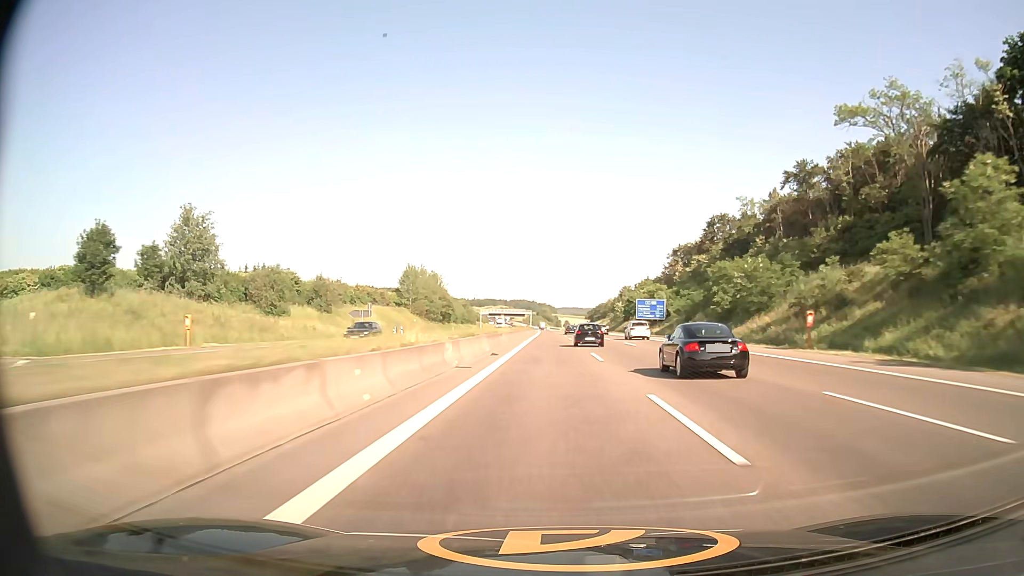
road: motorway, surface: asphalt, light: Day
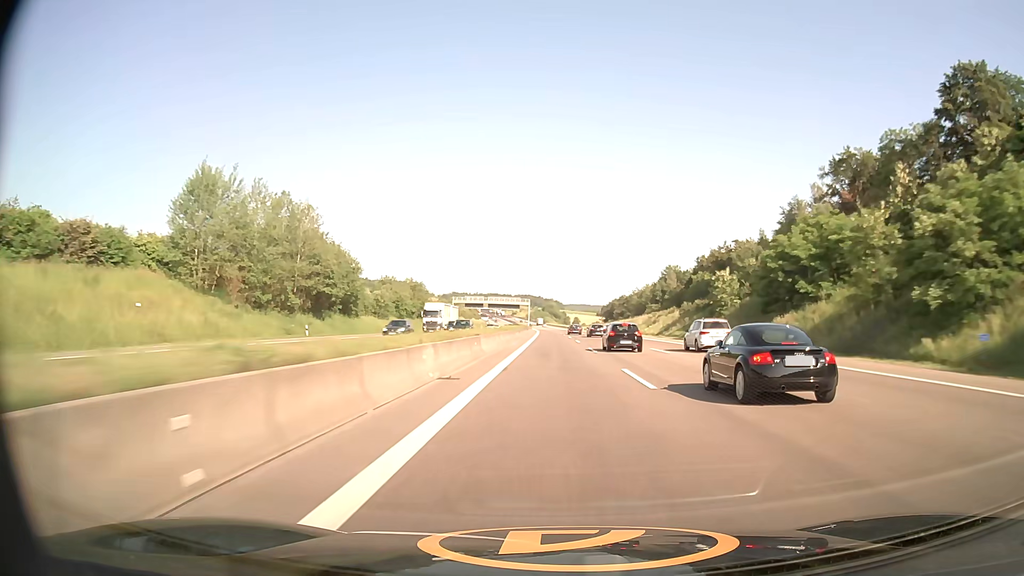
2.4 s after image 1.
(-0.5, +100.7) m; -1°
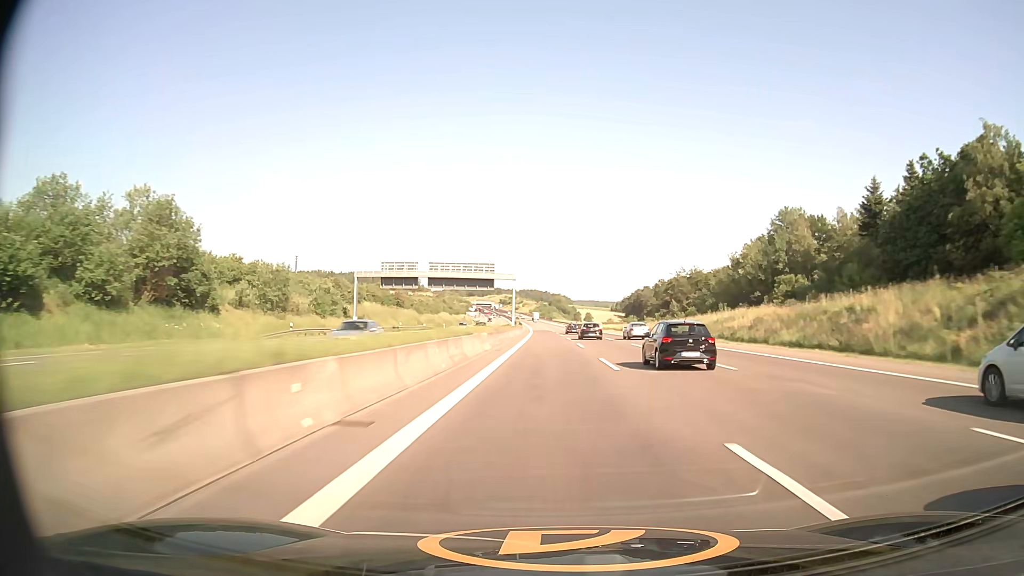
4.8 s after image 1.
(-0.4, +102.1) m; 0°
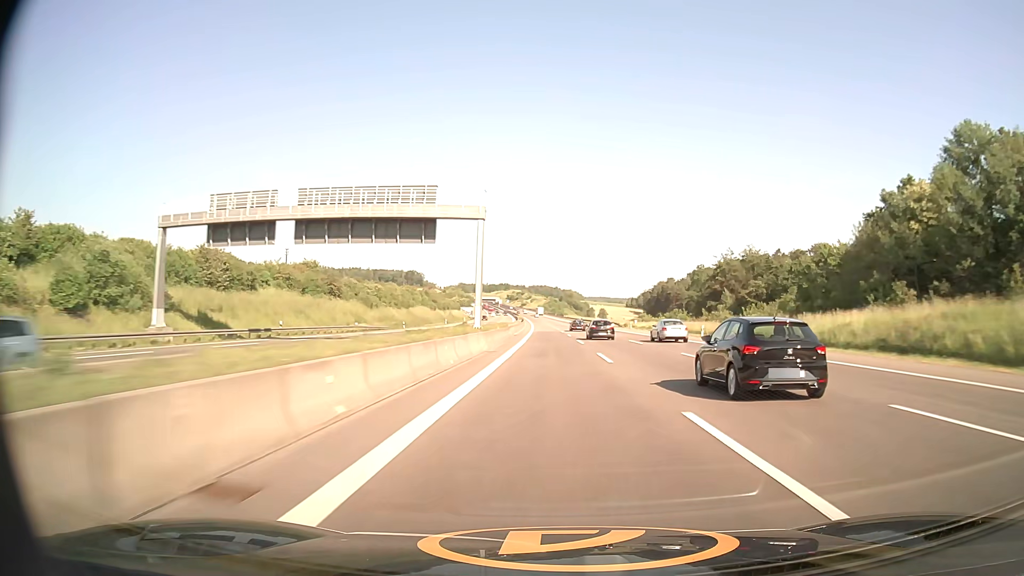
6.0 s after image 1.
(-0.5, +51.4) m; -1°
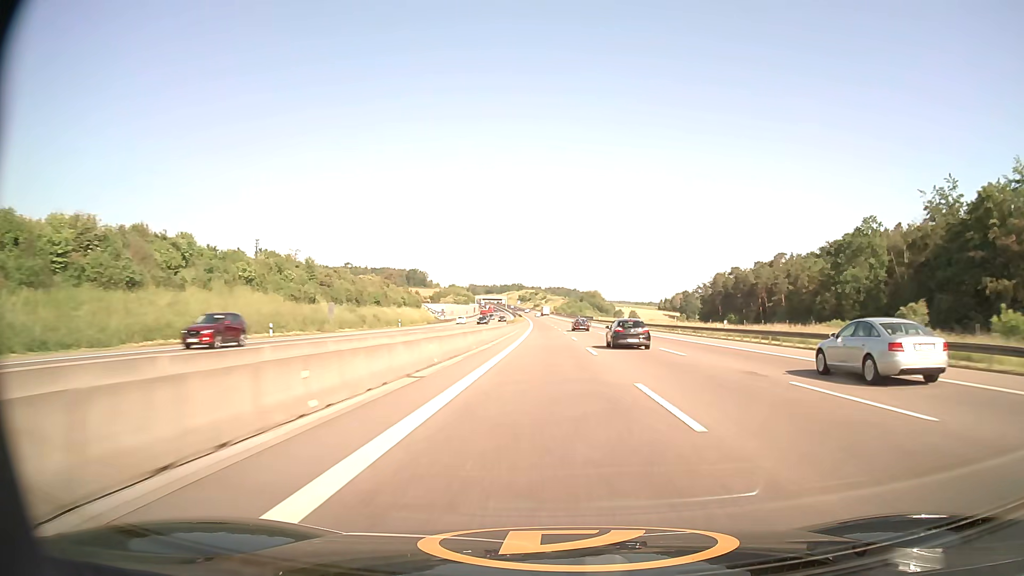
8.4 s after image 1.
(-1.0, +103.2) m; -1°
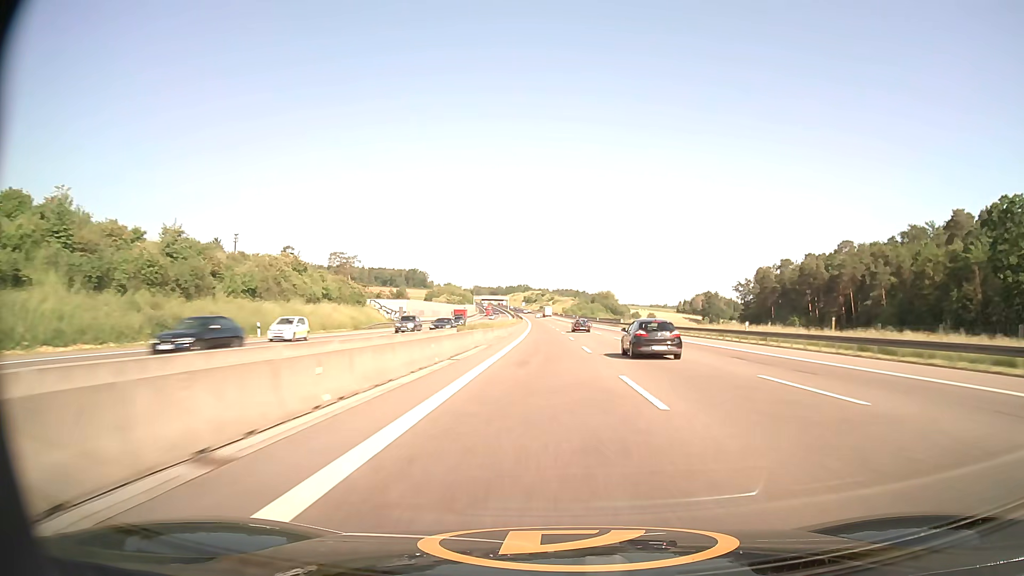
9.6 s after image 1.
(-0.3, +51.7) m; -1°
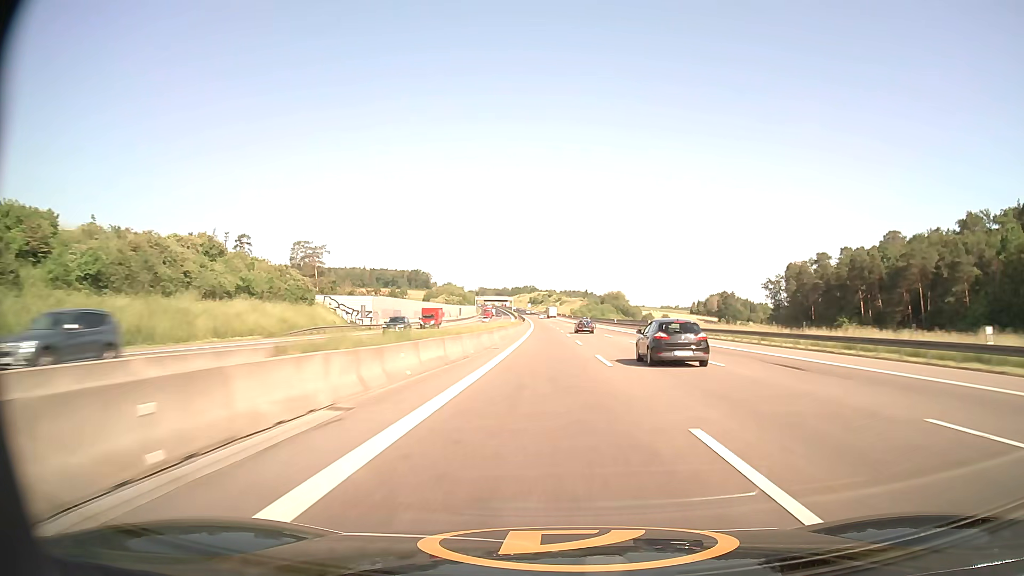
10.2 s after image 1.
(-0.1, +25.9) m; -1°
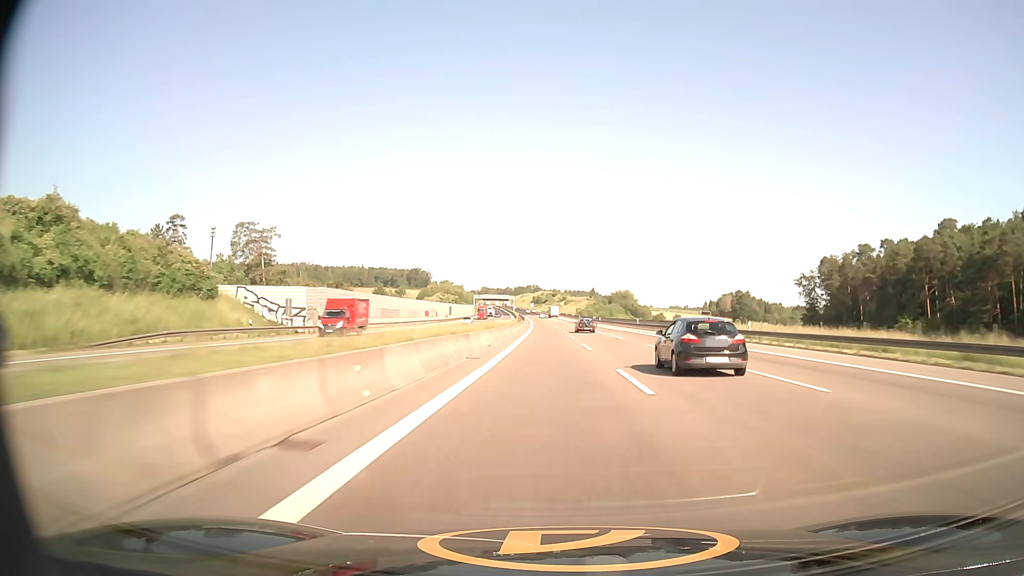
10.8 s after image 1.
(-0.1, +25.9) m; 0°
(0, +10) (0, +20) (0, +30) (0, +40) (0, +50) (-1, +60) (-1, +70) (-1, +80) (-1, +90) (-2, +100) m
